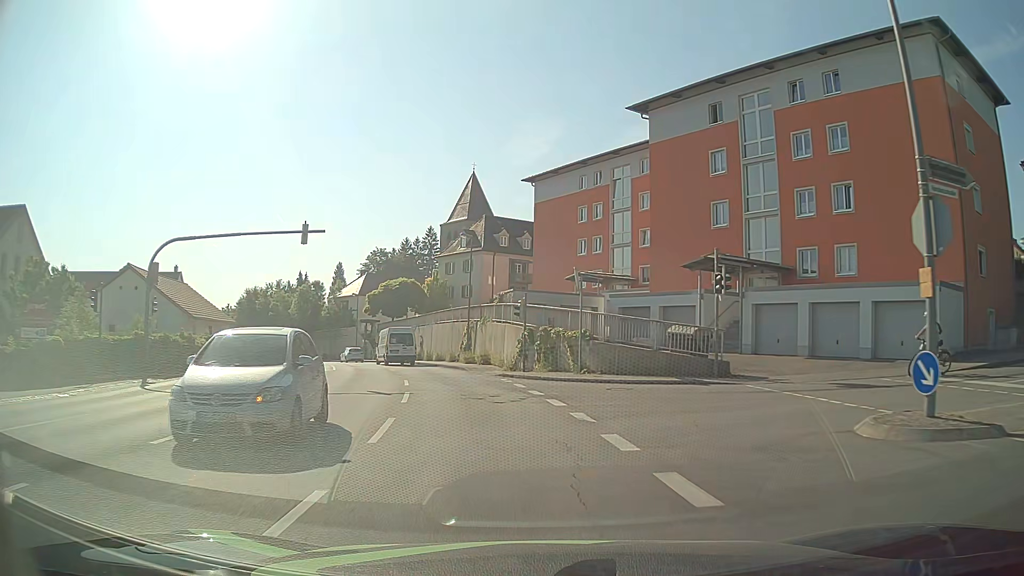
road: tertiary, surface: asphalt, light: Day
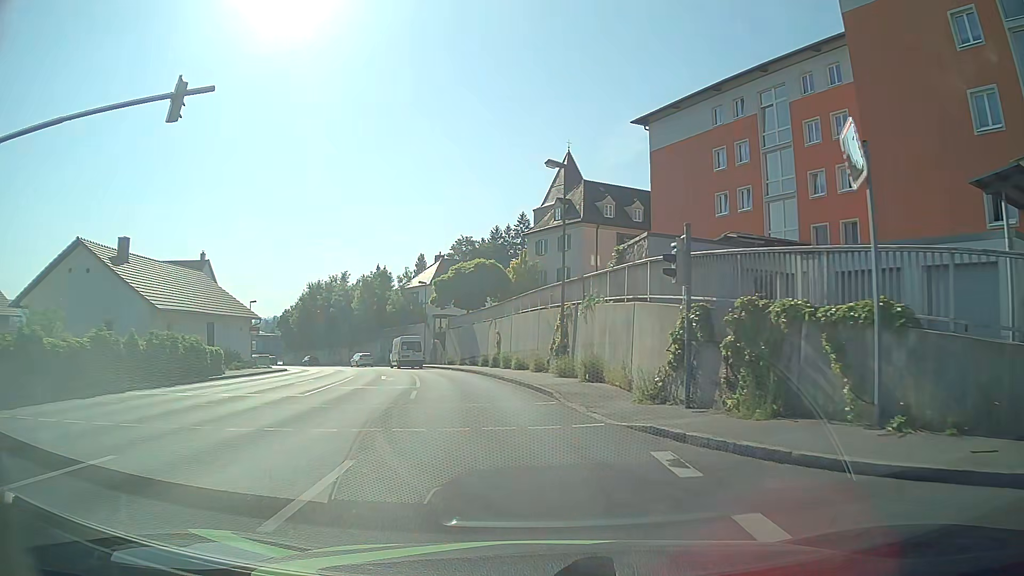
(-1.2, +16.8) m; -8°
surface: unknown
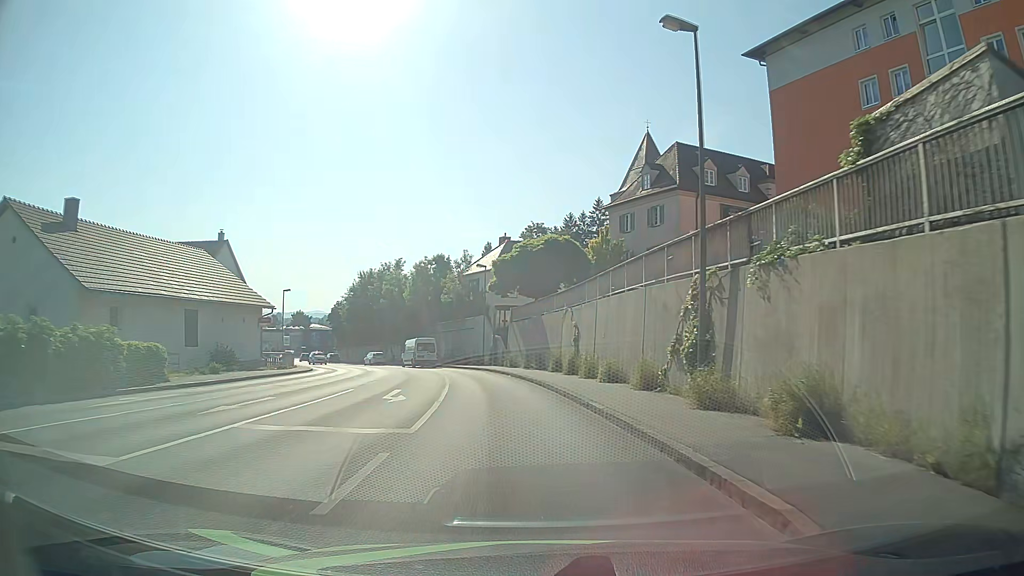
(-0.7, +11.7) m; -6°
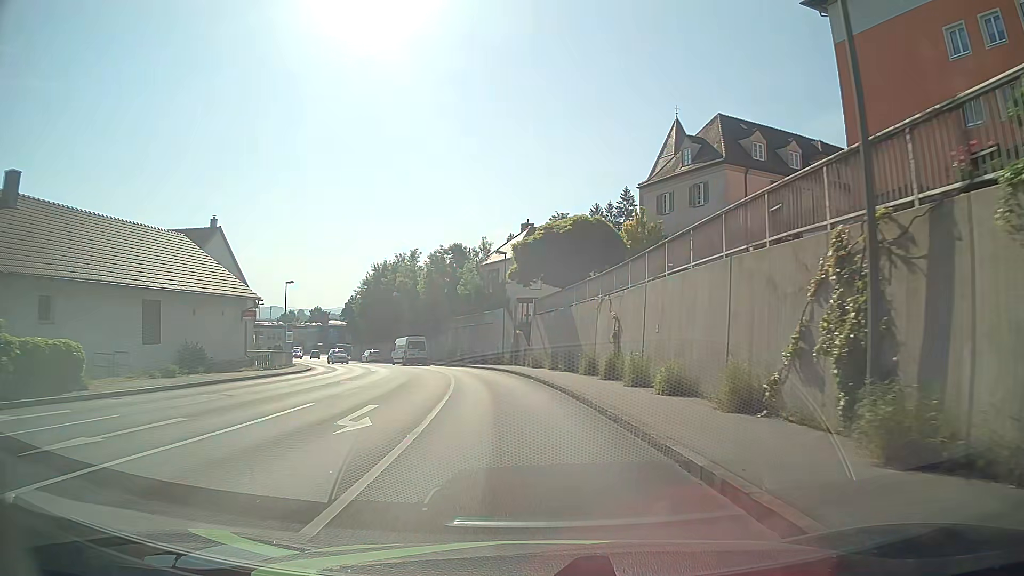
(-0.1, +6.1) m; -2°
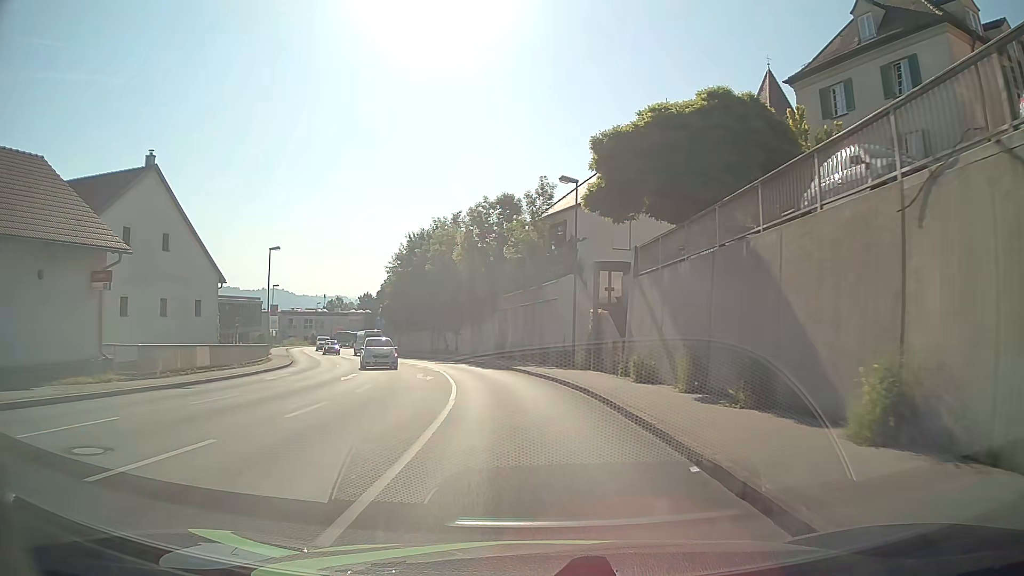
(-1.1, +19.1) m; -6°
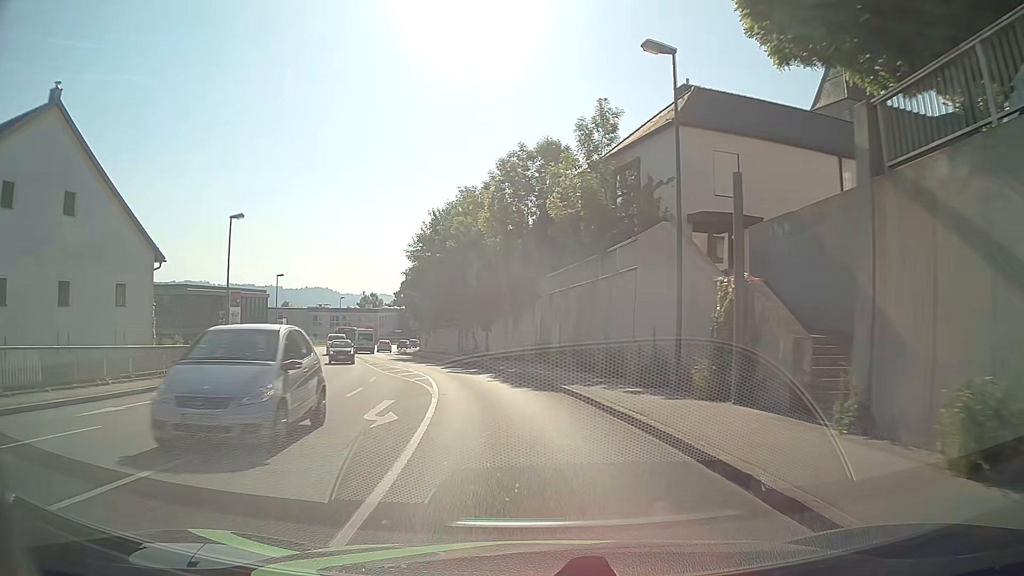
(-0.4, +13.3) m; -4°
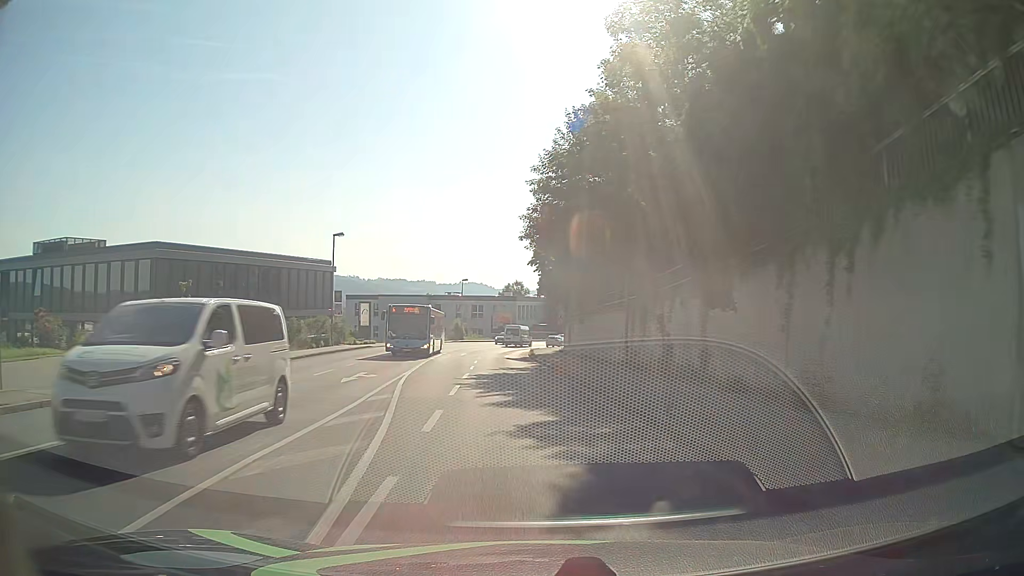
(-3.1, +27.5) m; -13°
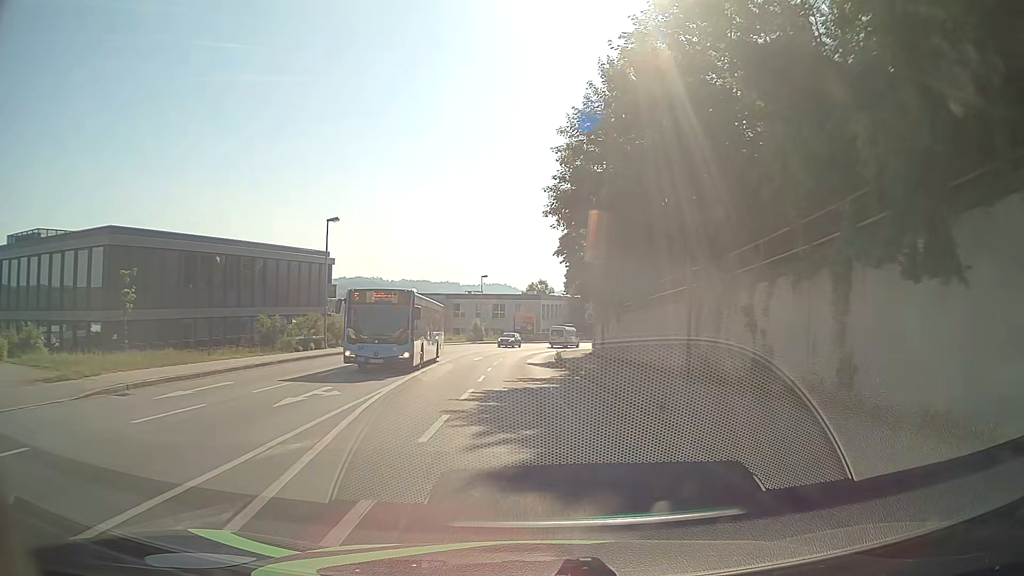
(-0.1, +7.0) m; -1°
(0, +10) (-1, +20) (-1, +30) (-1, +40) (-1, +50) (0, +60) (+1, +70) (+4, +79) (+8, +89) (+13, +97) m
